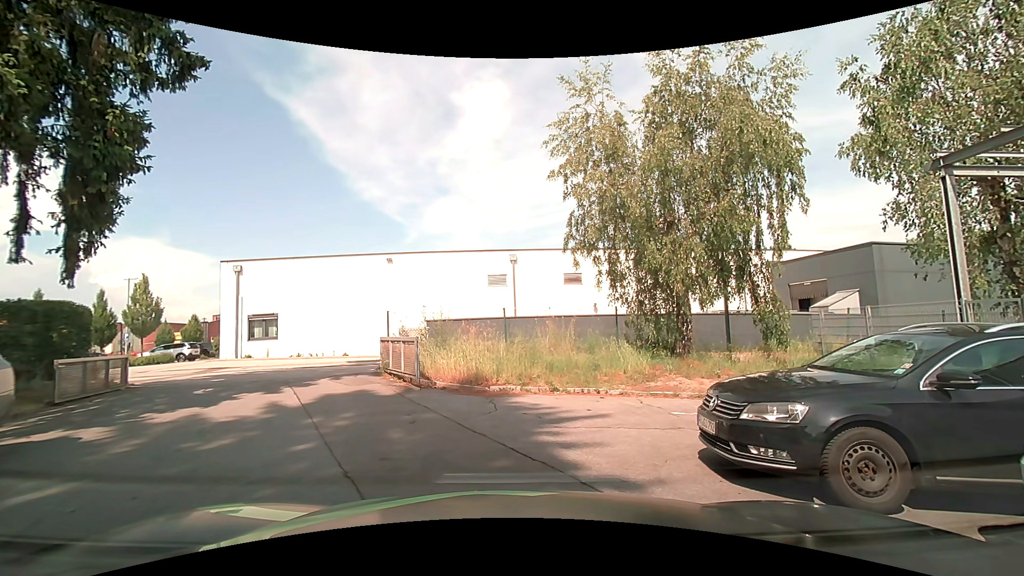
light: Day
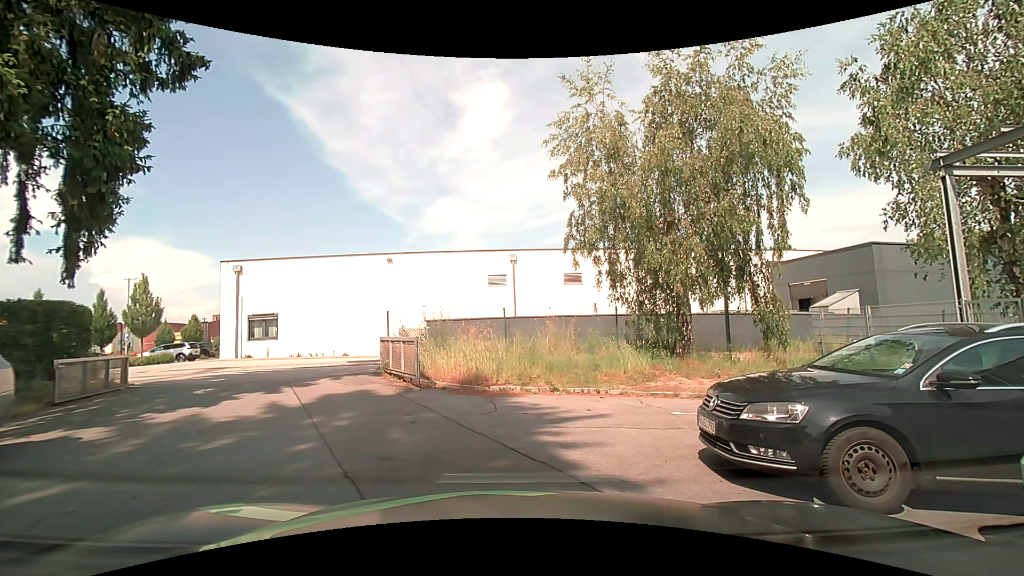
(0.0, 0.0) m; 0°
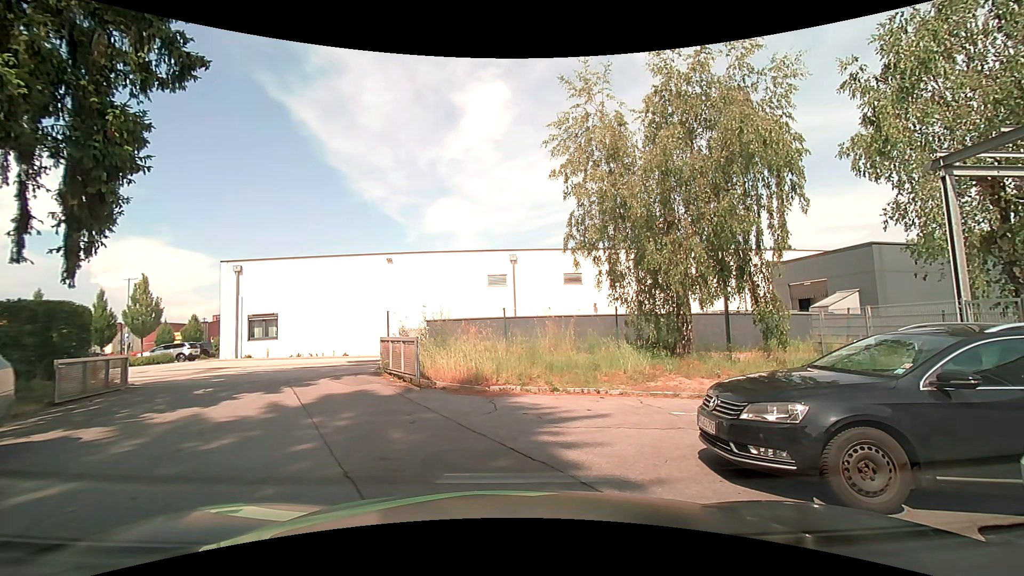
(0.0, 0.0) m; 0°
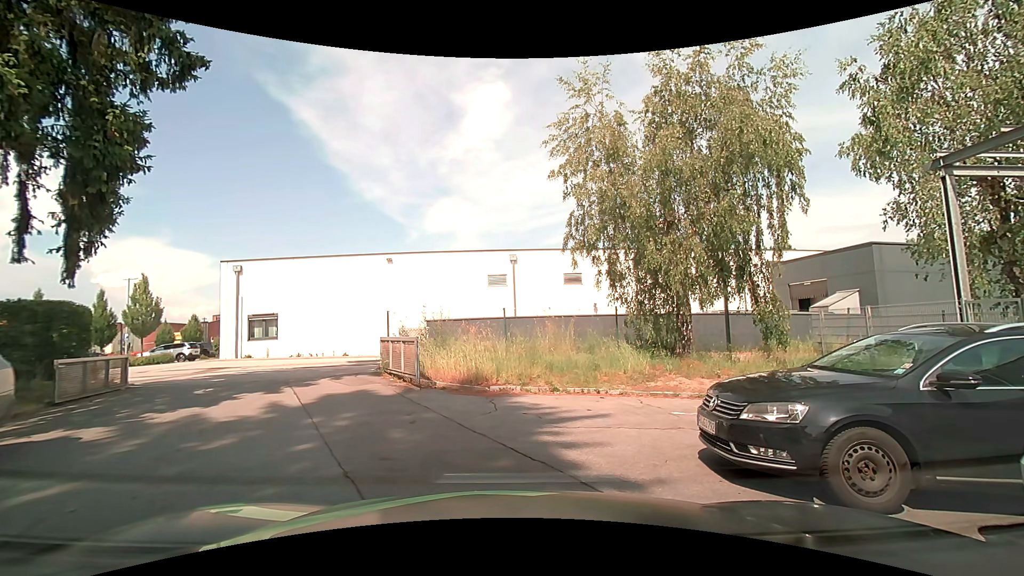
(0.0, 0.0) m; 0°
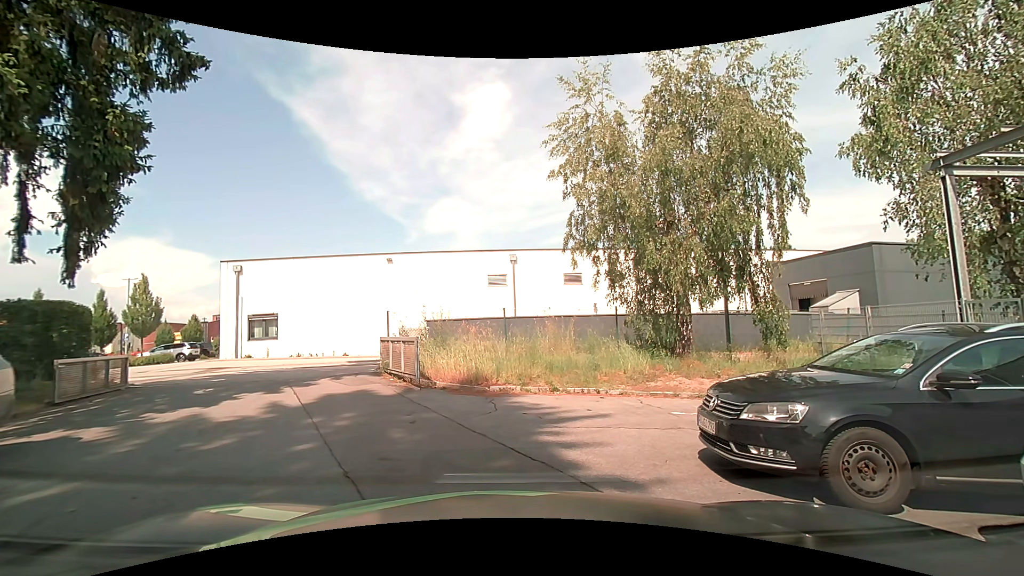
(0.0, 0.0) m; 0°
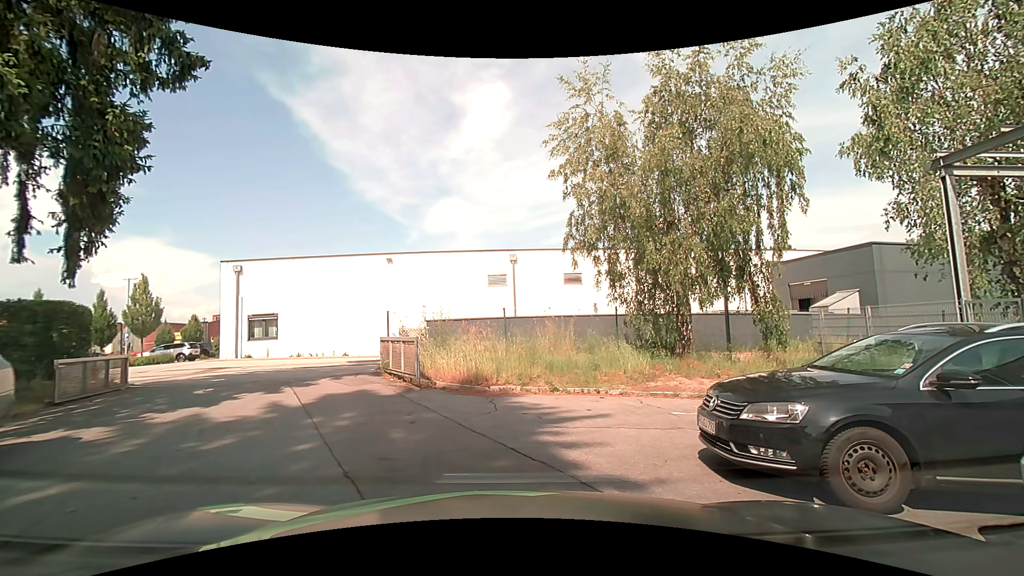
(0.0, 0.0) m; 0°
